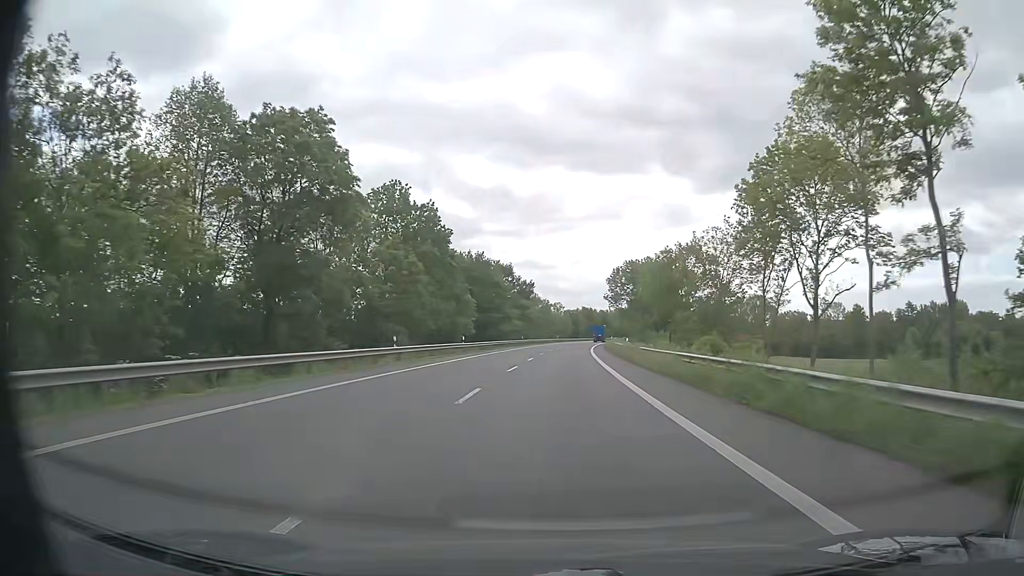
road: primary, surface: asphalt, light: Day
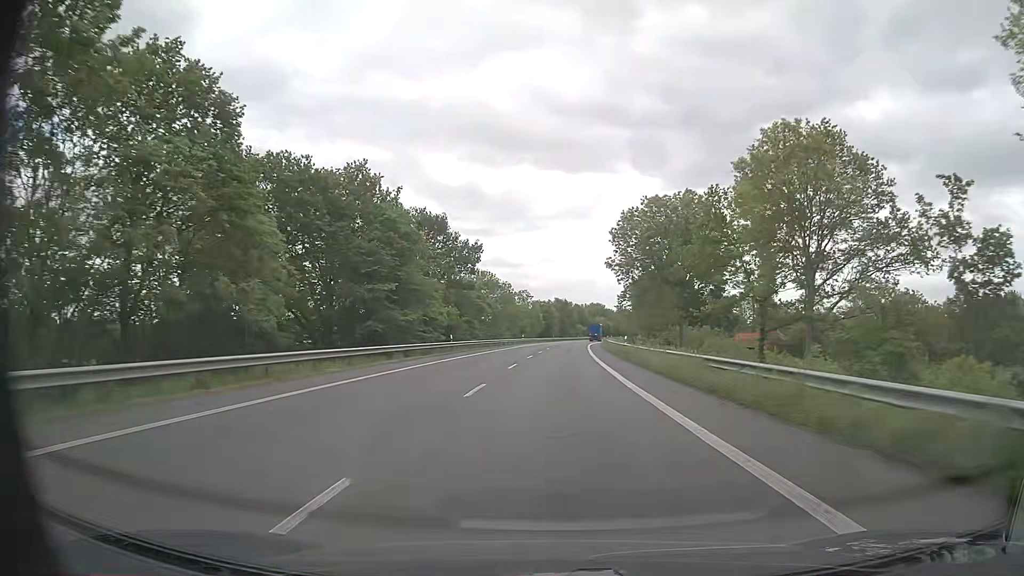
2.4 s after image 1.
(+1.3, +47.2) m; +3°
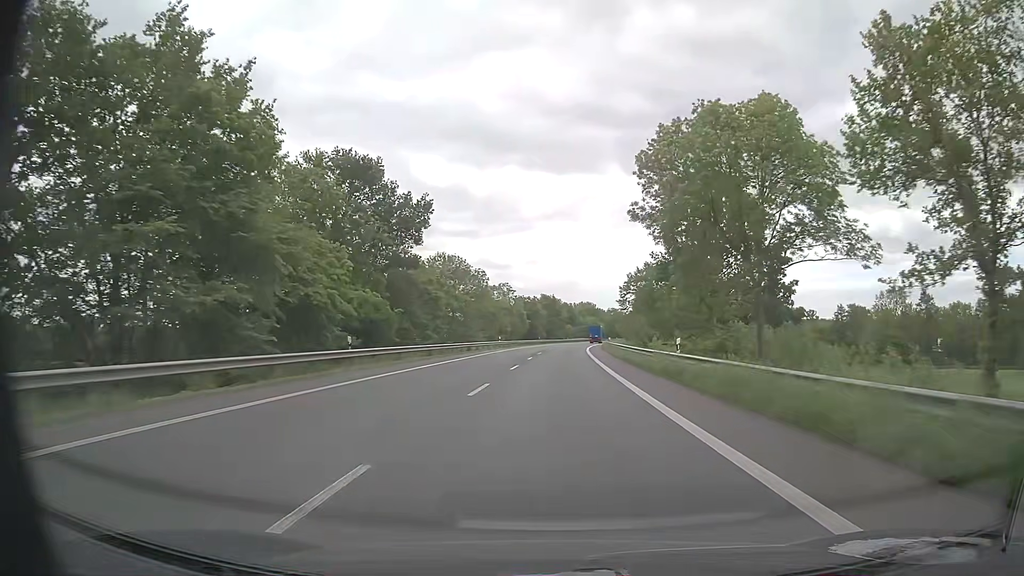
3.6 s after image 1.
(+0.3, +23.6) m; +1°
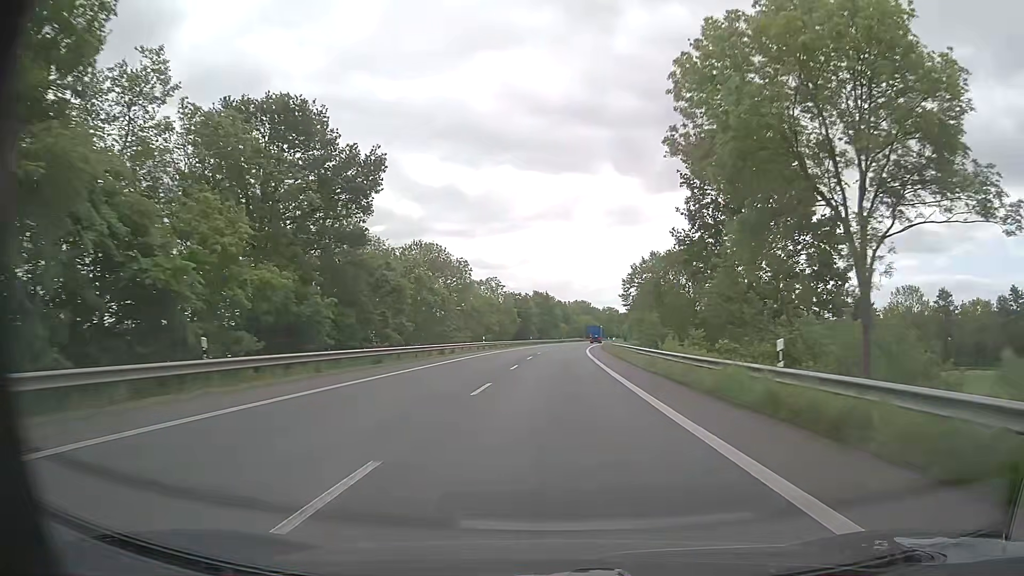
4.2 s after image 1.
(+0.1, +11.8) m; +1°
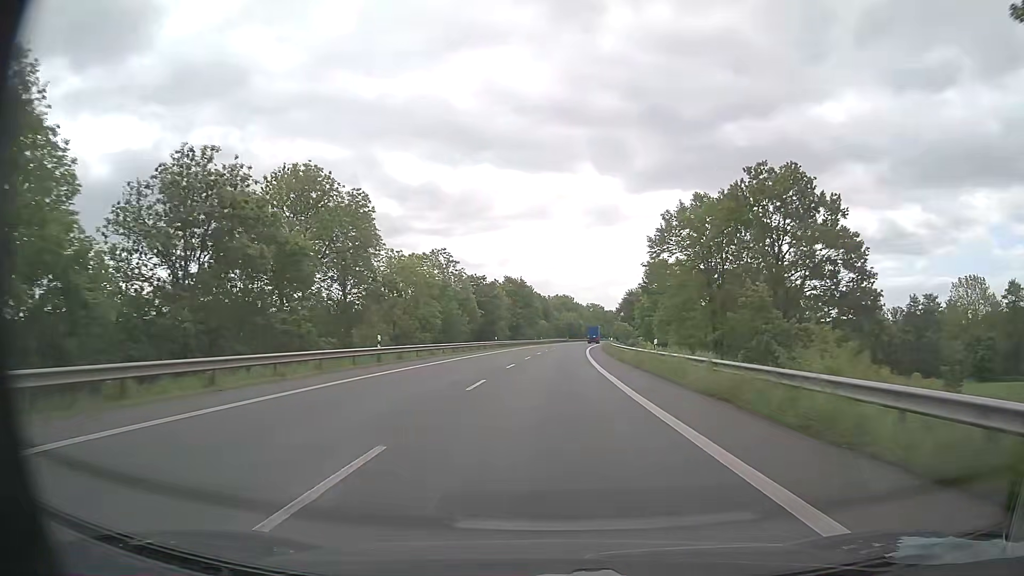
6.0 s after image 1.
(+0.6, +35.4) m; +2°
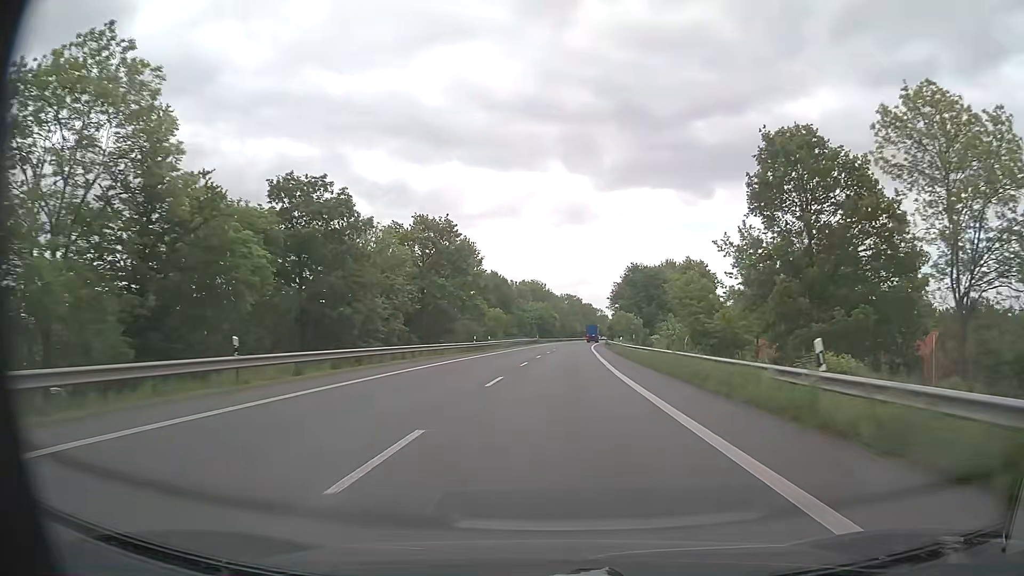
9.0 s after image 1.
(+1.6, +59.2) m; +3°
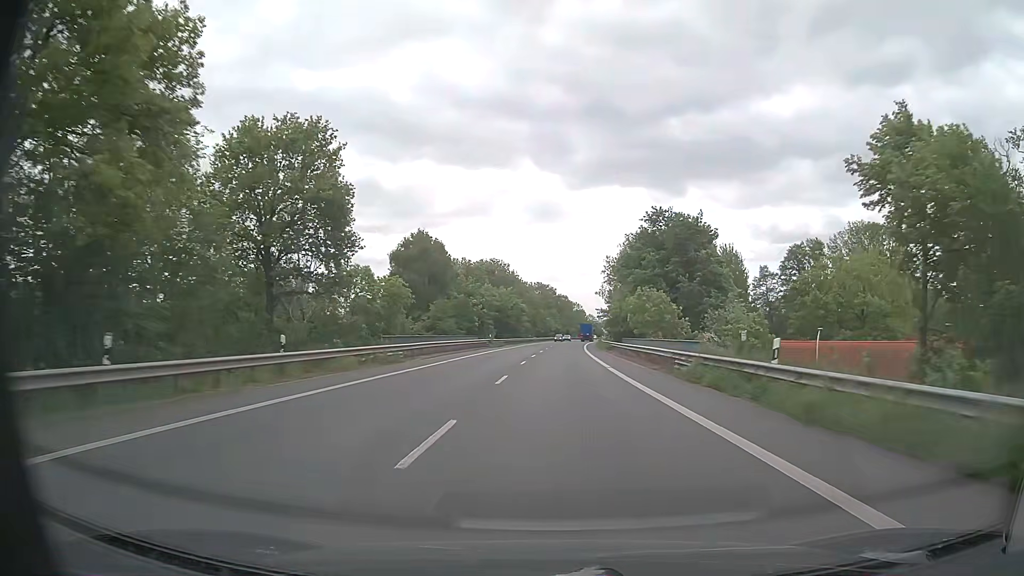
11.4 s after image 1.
(+1.1, +47.4) m; +3°
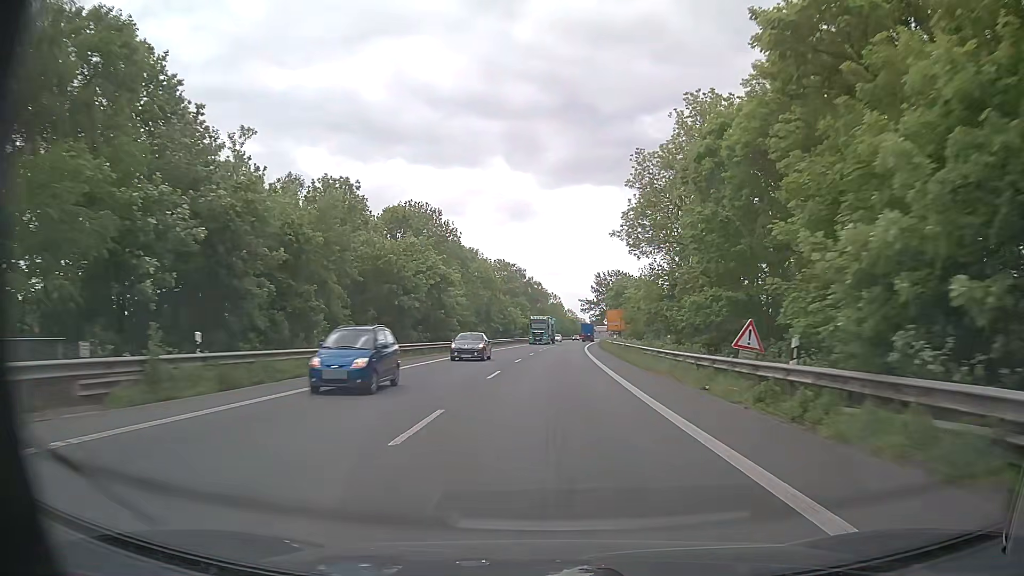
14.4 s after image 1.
(+1.4, +59.2) m; +2°
(0, +10) (0, +20) (0, +30) (+1, +40) (+1, +50) (+1, +60) (+2, +70) (+2, +80) (+3, +90) (+4, +100) m
